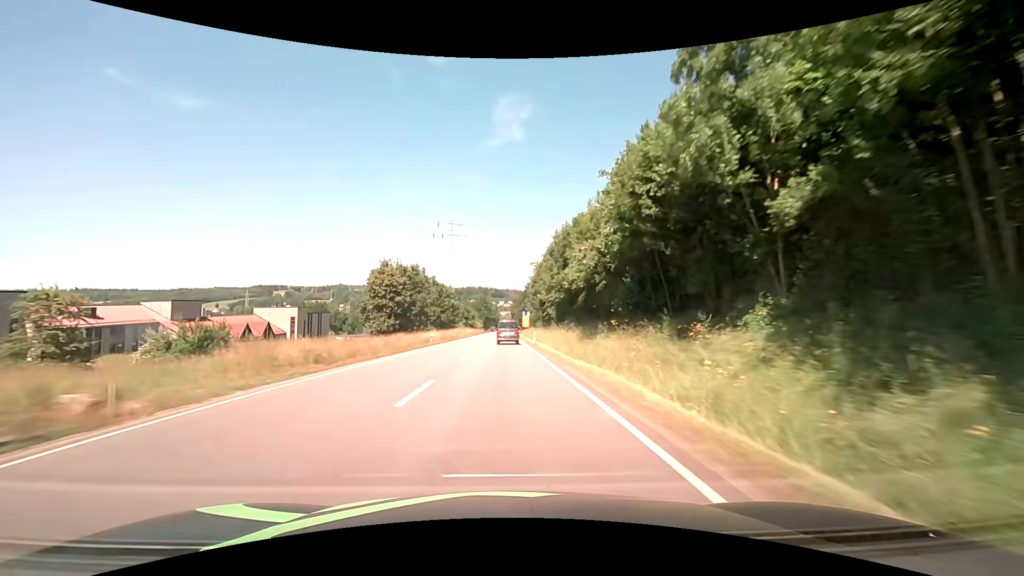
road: primary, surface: asphalt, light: Day
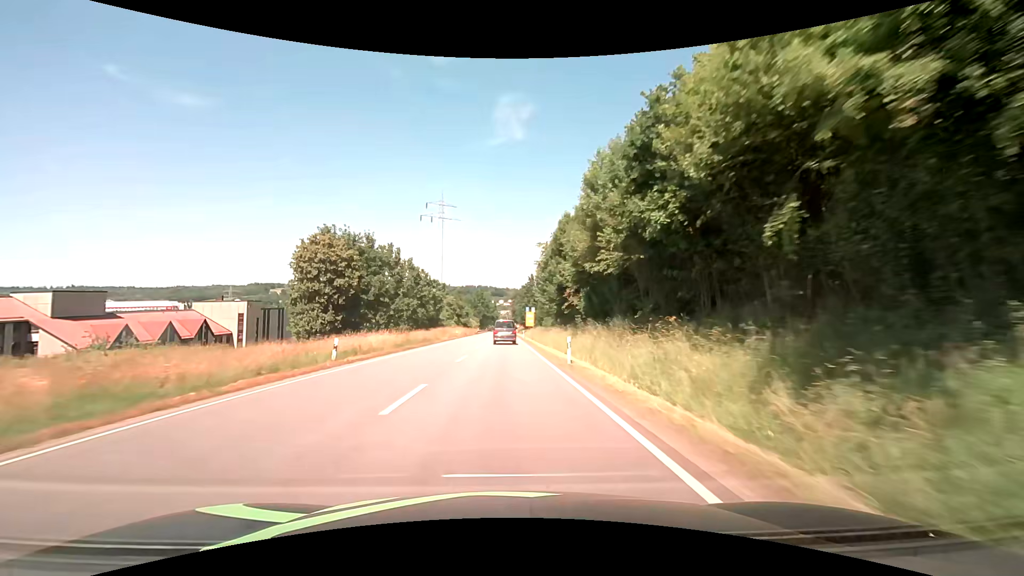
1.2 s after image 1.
(0.0, +24.8) m; 0°
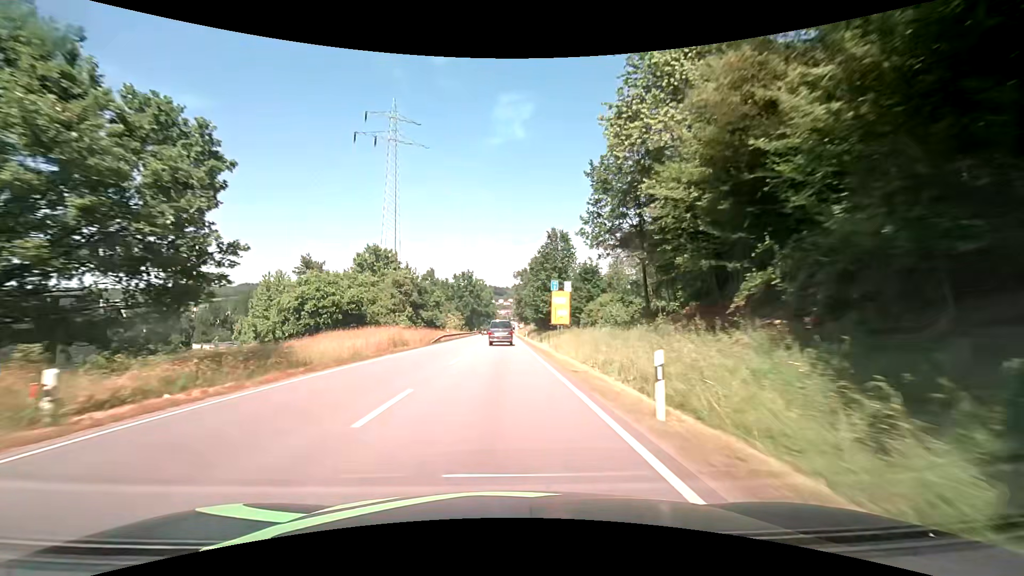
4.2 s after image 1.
(0.0, +61.0) m; 0°
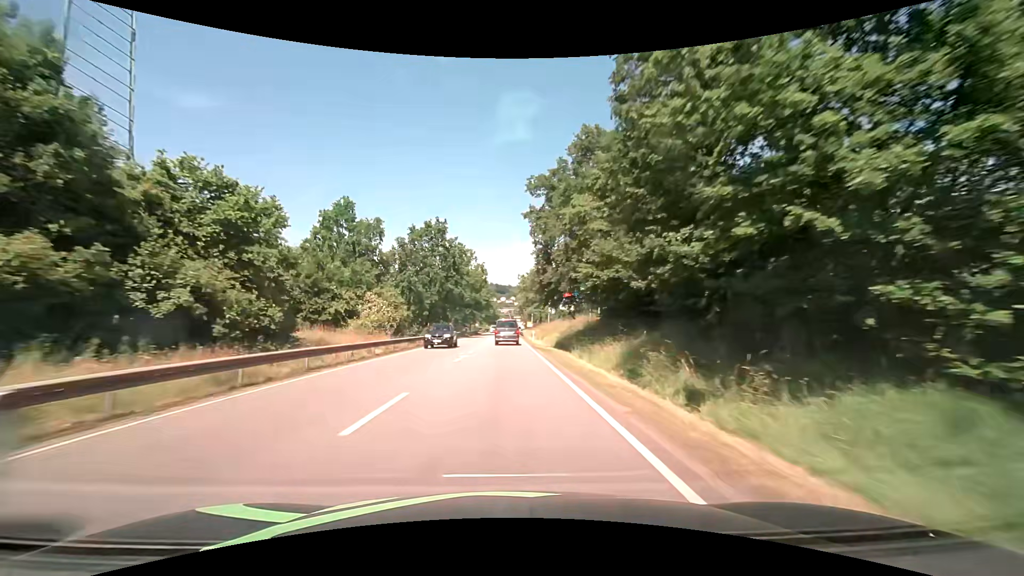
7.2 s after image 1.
(-0.1, +60.2) m; 0°
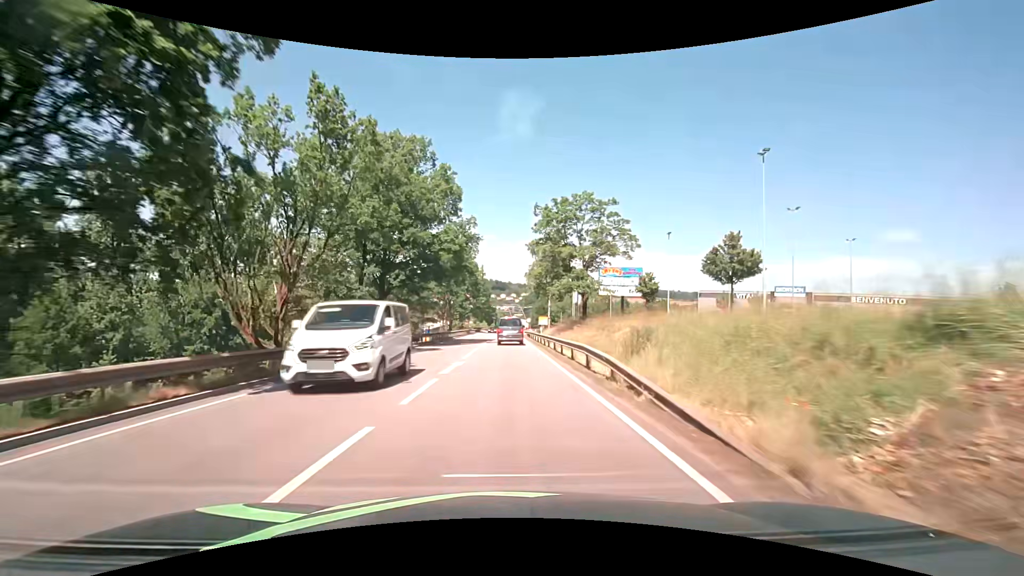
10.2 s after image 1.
(0.0, +59.4) m; 0°
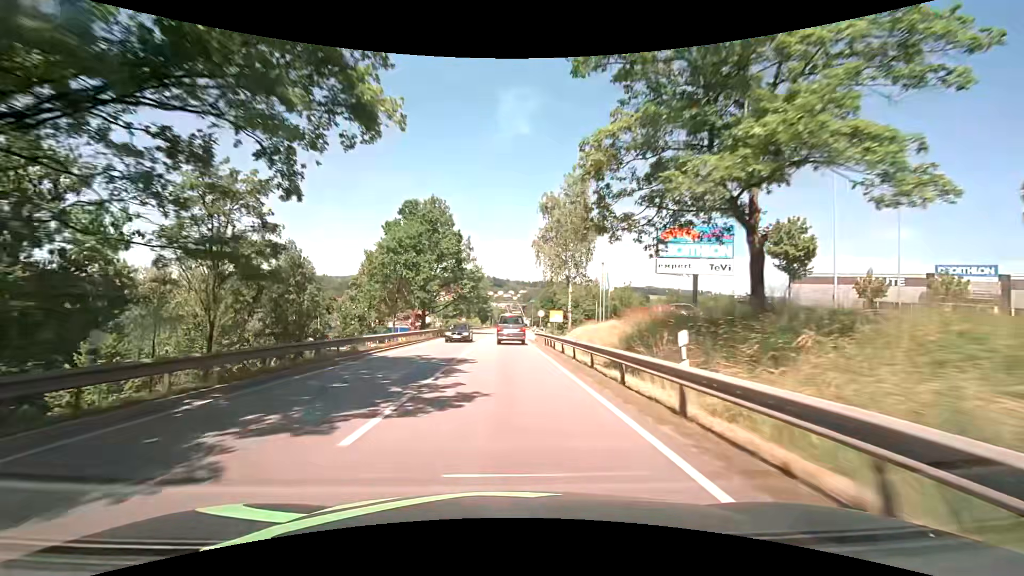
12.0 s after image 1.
(+0.1, +32.7) m; 0°
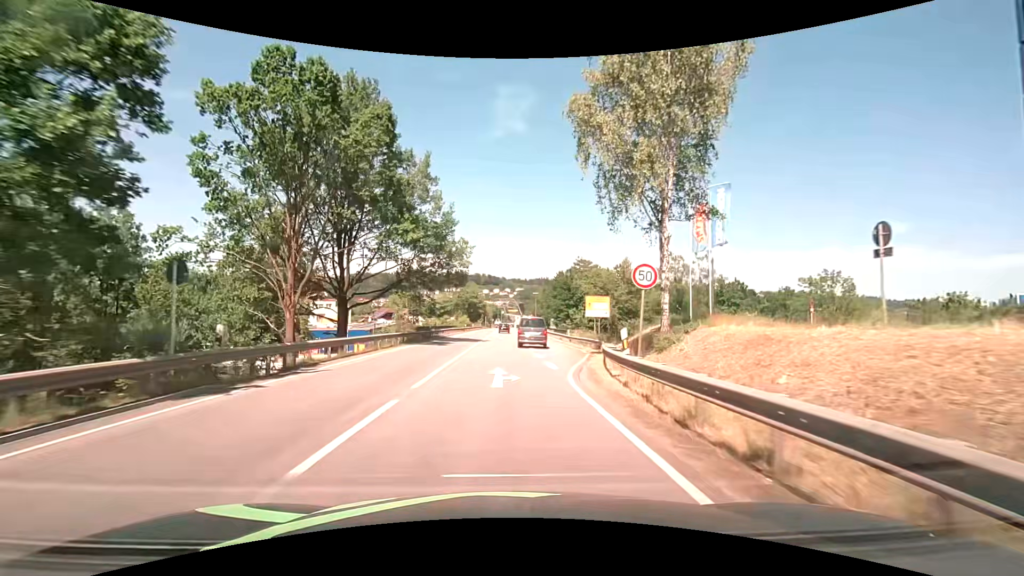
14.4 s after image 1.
(+0.2, +36.0) m; +1°
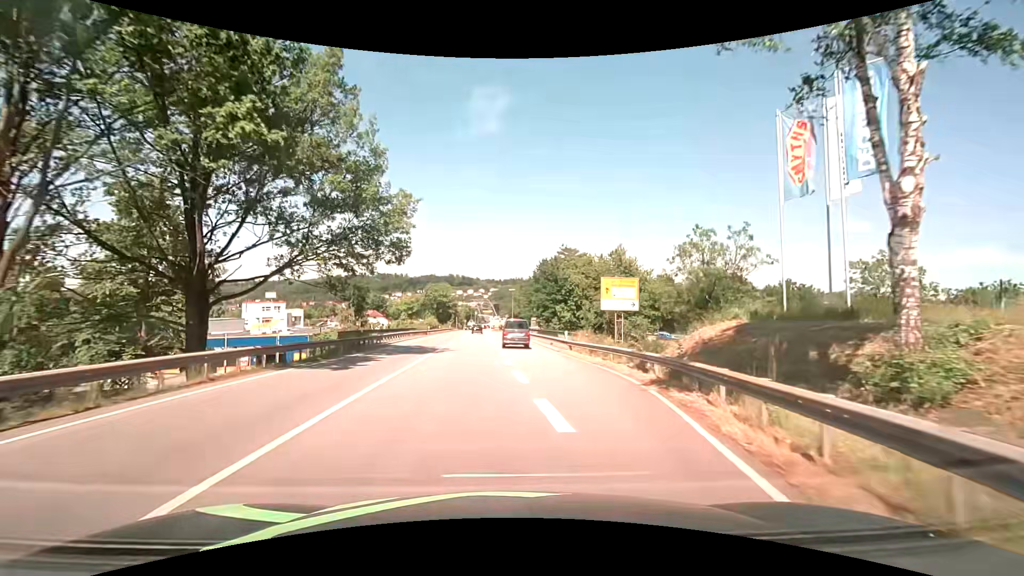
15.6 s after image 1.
(+0.2, +15.2) m; +3°
(0, +10) (+1, +20) (+1, +30) (0, +40) (0, +50) (0, +60) (-1, +70) (-1, +80) (-1, +90) (0, +100) m
